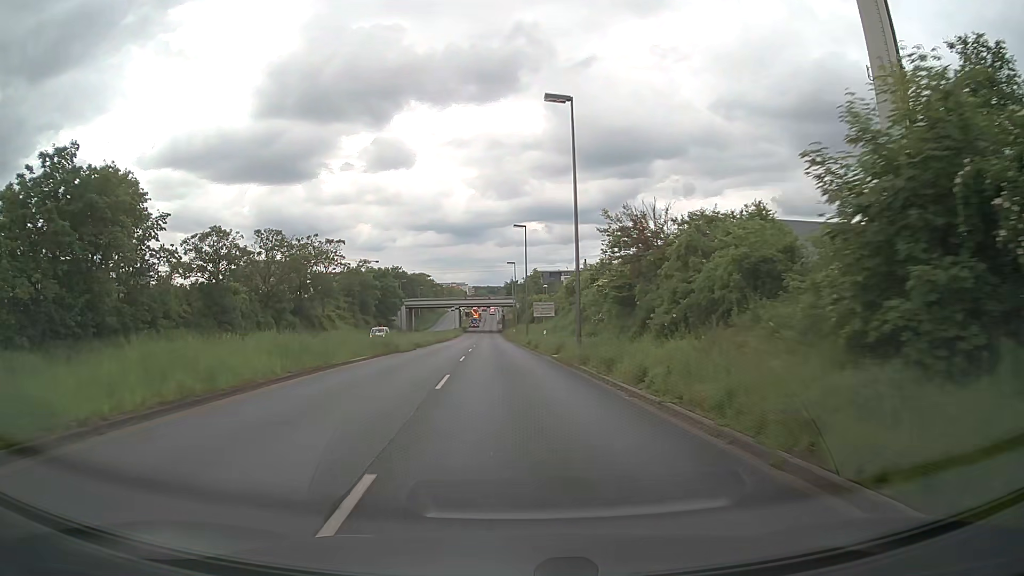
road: primary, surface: asphalt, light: Day
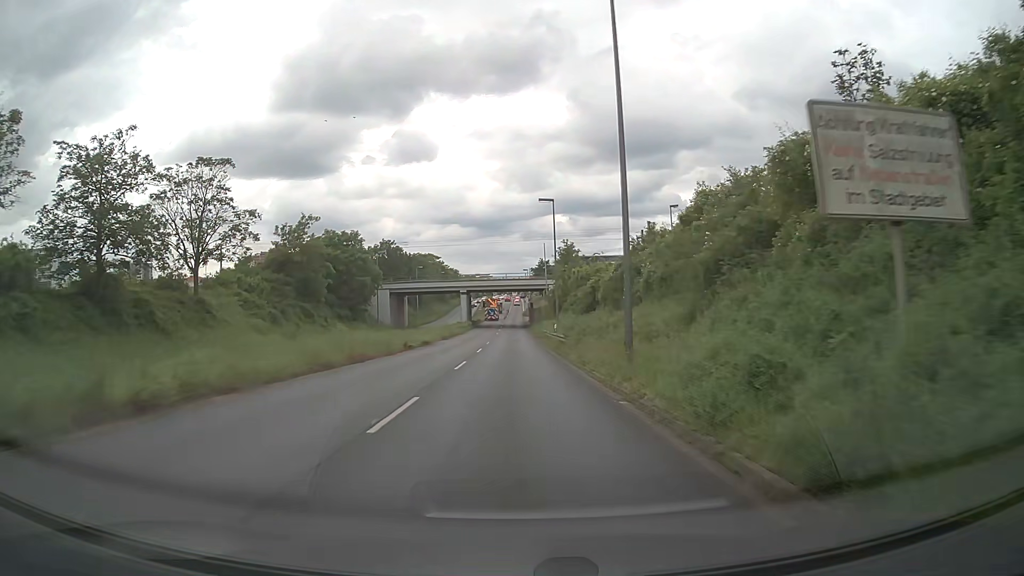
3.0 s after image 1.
(-1.0, +42.5) m; -2°
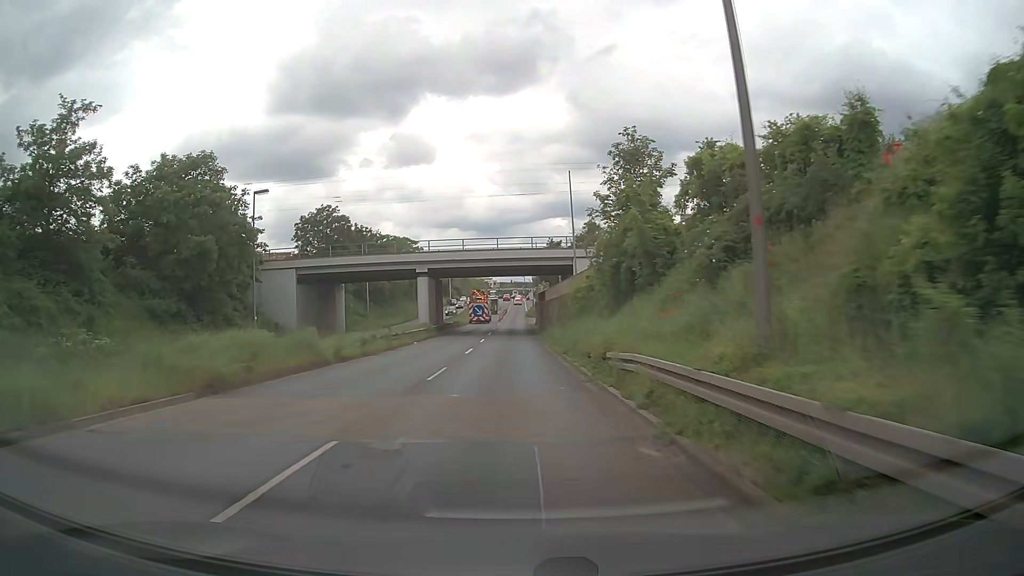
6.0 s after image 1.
(+0.1, +41.2) m; 0°
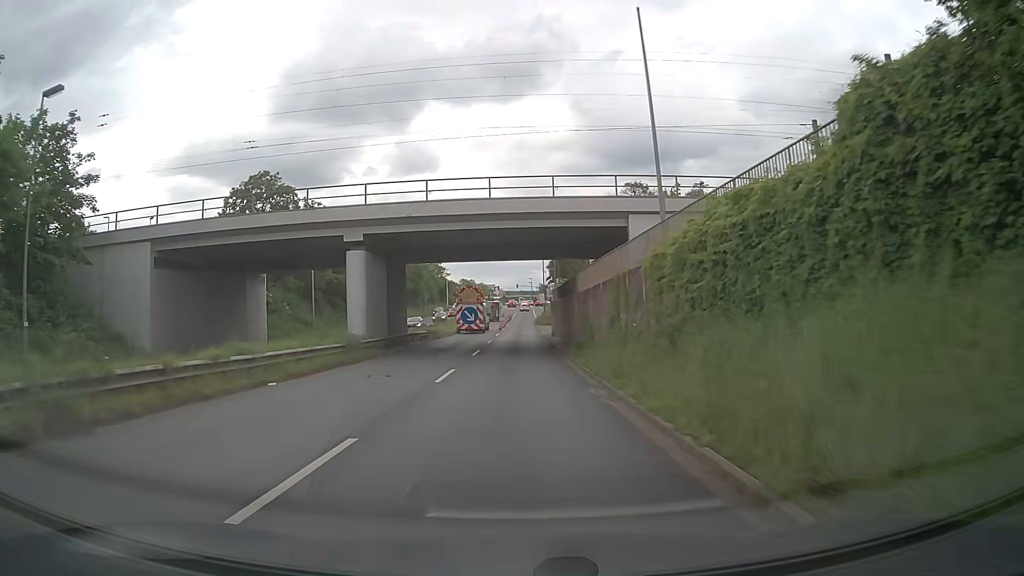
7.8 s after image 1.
(-0.1, +24.3) m; 0°
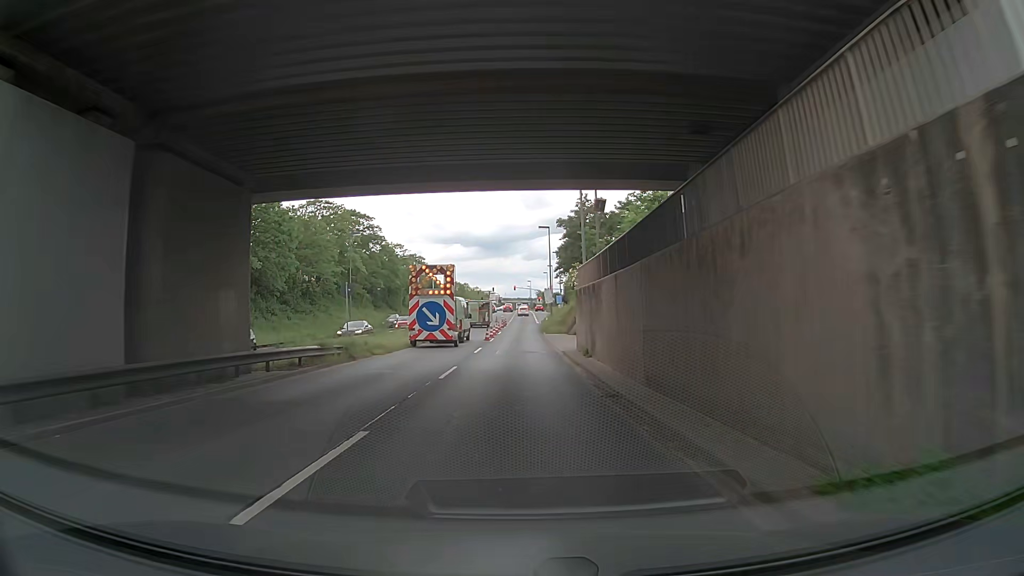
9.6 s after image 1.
(0.0, +24.1) m; 0°
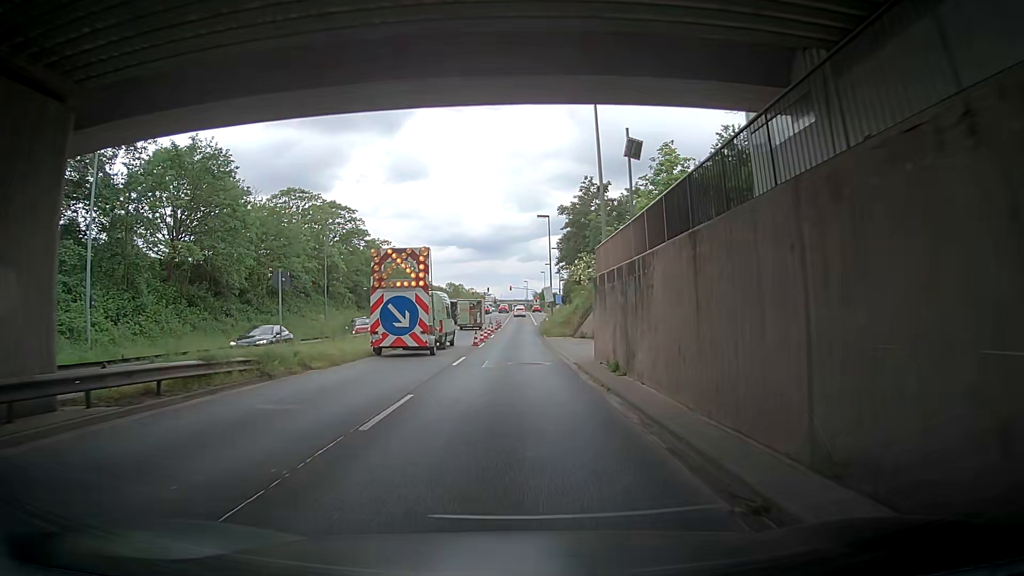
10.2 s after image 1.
(0.0, +8.0) m; 0°
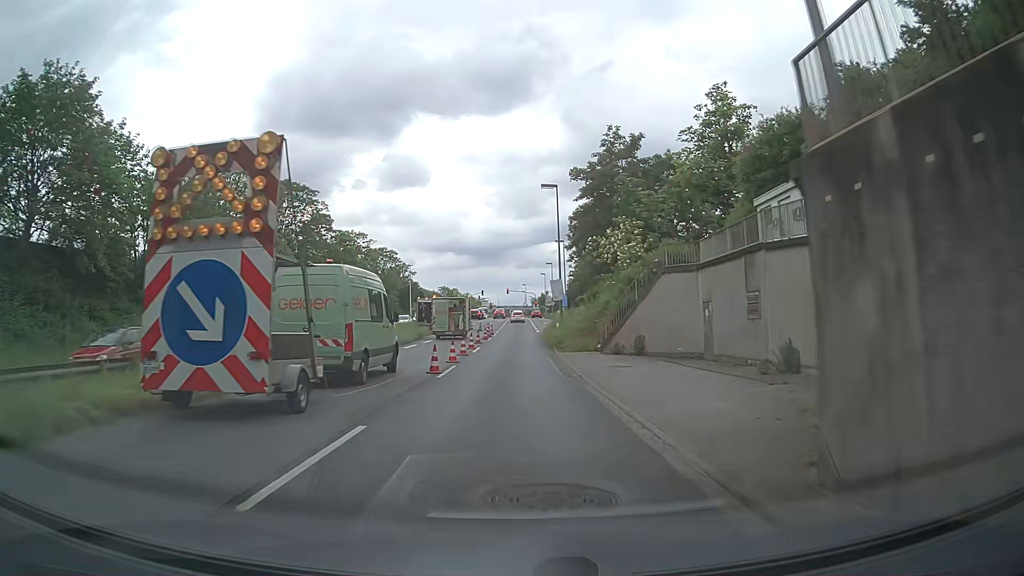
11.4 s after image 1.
(-0.2, +16.0) m; 0°
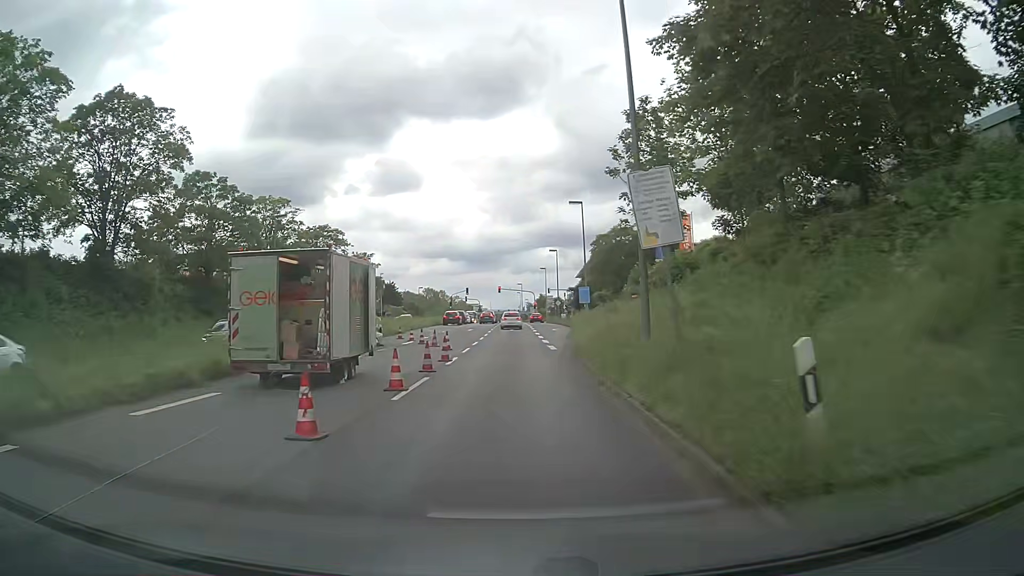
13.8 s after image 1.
(+0.3, +30.0) m; +1°
(0, +10) (0, +20) (-1, +30) (-2, +40) (-3, +50) (-4, +60) (-4, +70) (-4, +80) (-4, +90) (-5, +100) m
